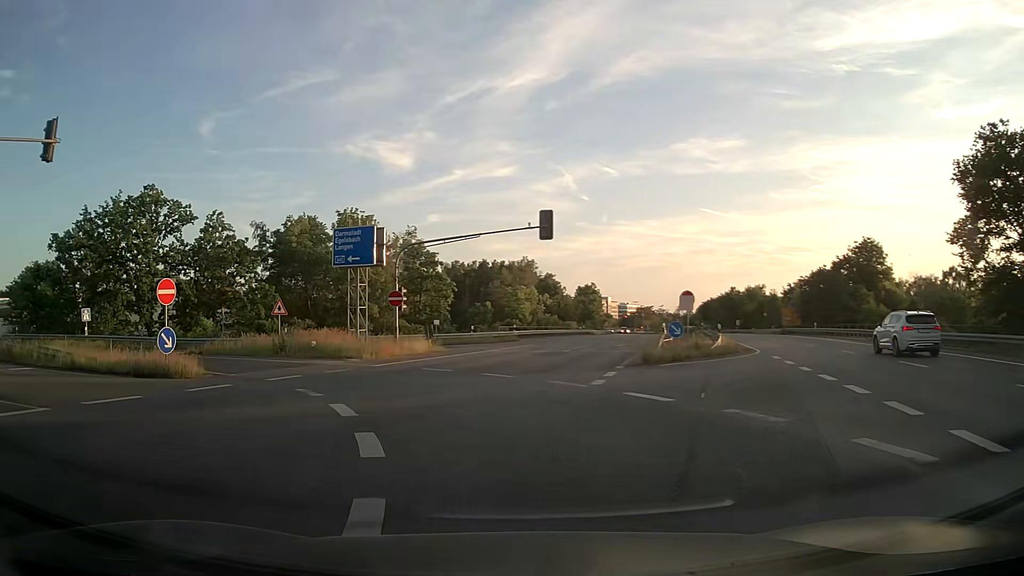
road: motorway_link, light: Day
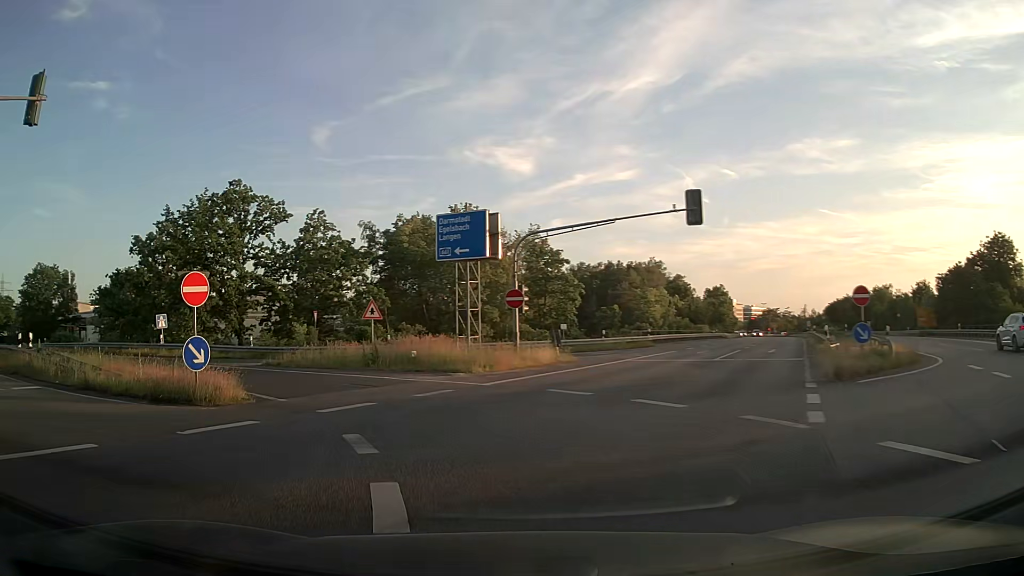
(-0.5, +5.4) m; -11°
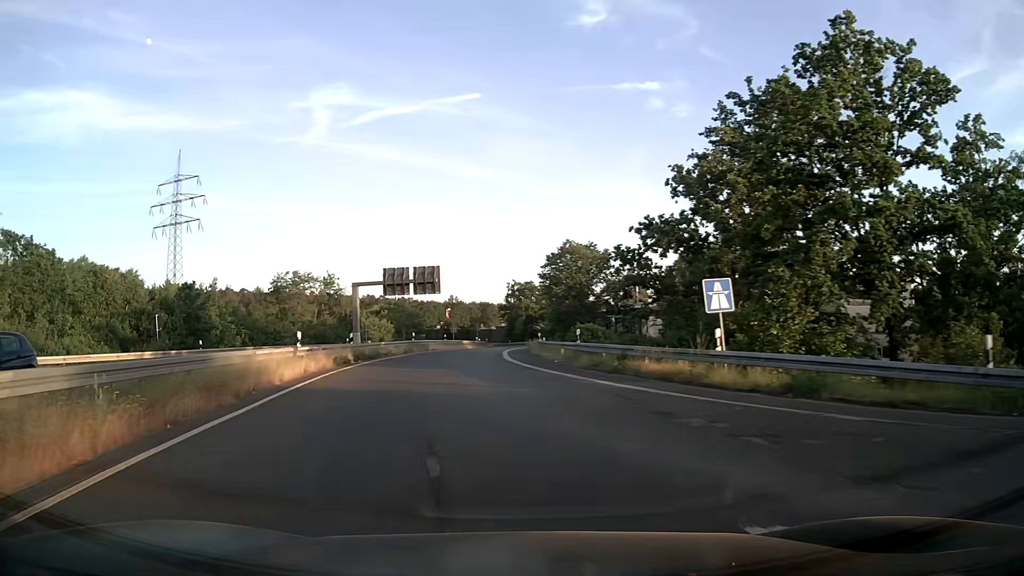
(-11.7, +24.0) m; -51°
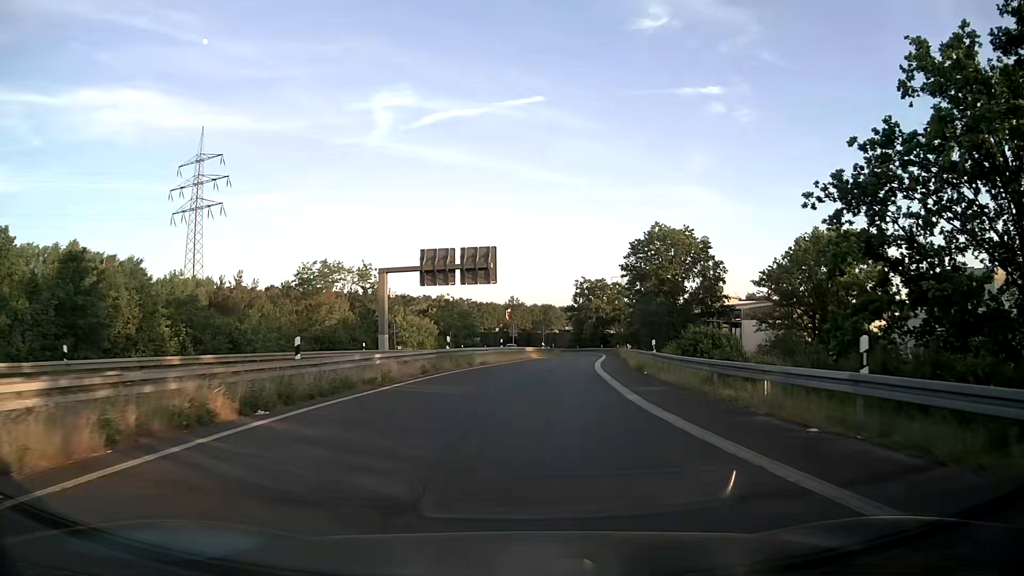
(-1.8, +19.1) m; -6°
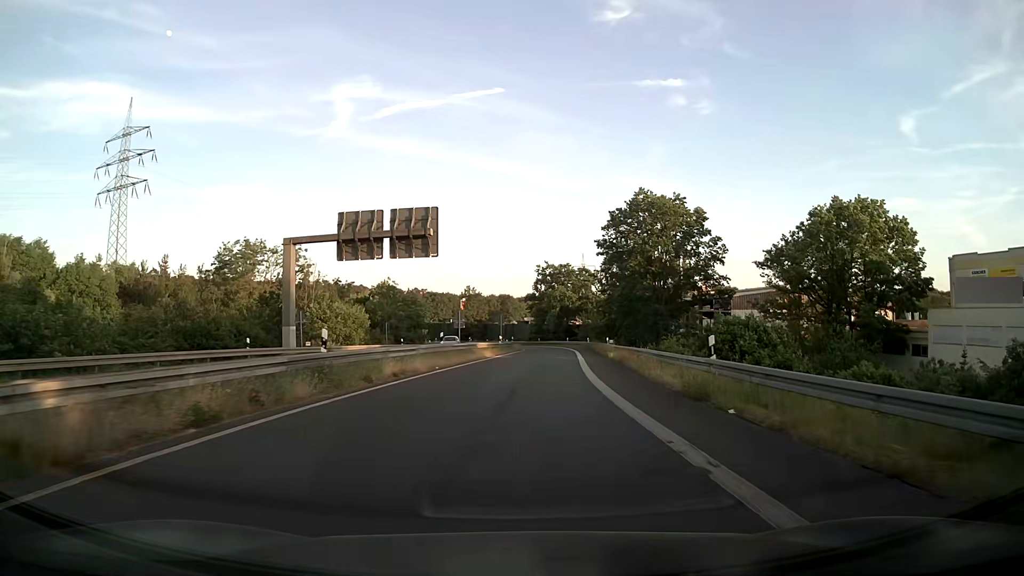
(+0.5, +14.5) m; +3°
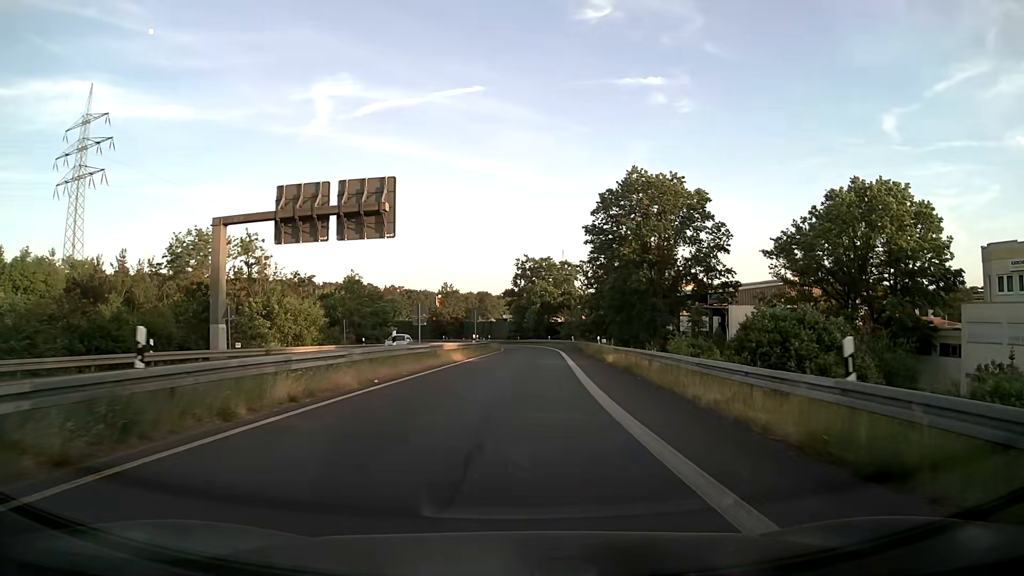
(+0.2, +7.8) m; +2°
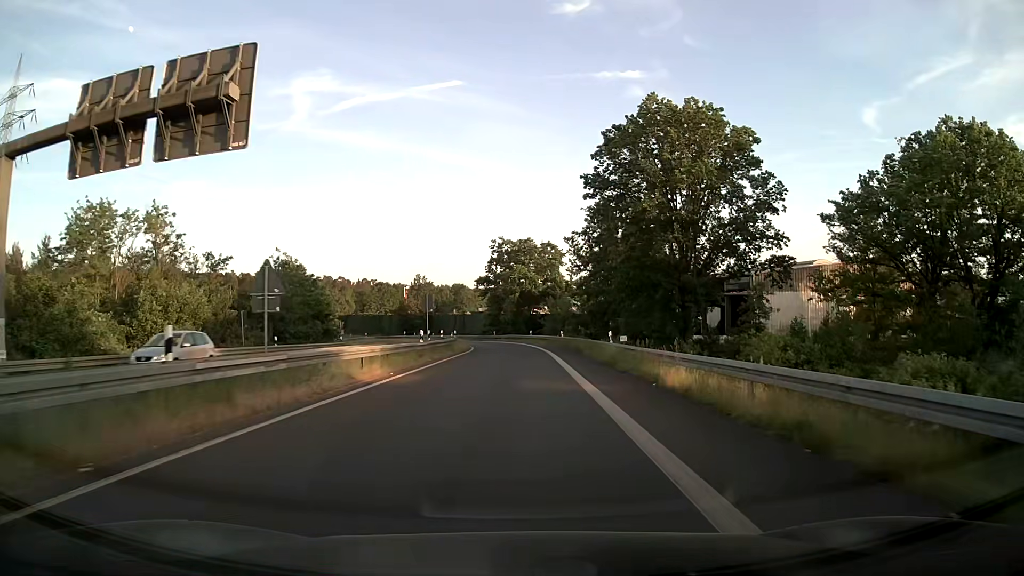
(+0.4, +16.4) m; +2°
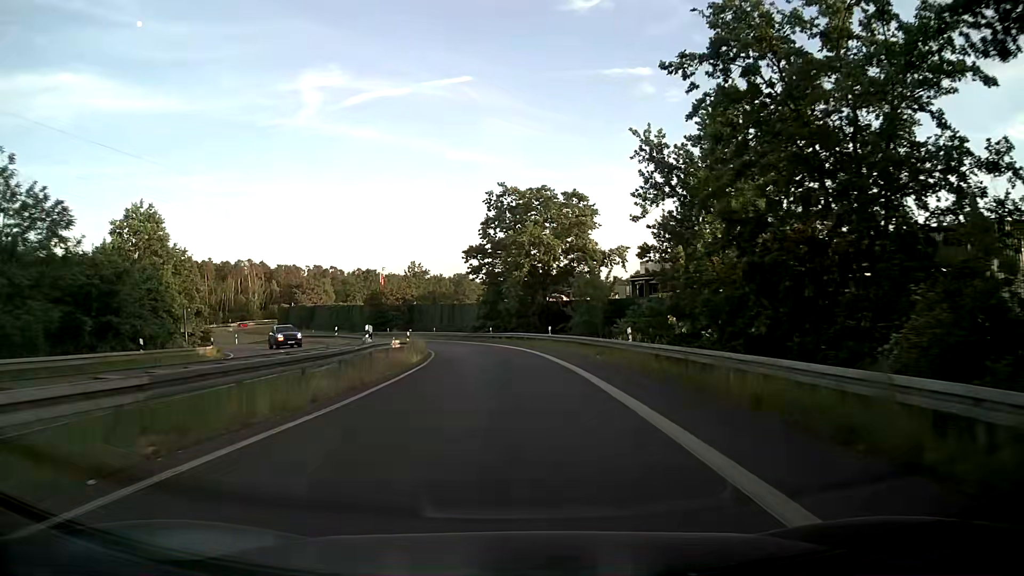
(+0.1, +34.4) m; 0°
(0, +10) (-1, +20) (-2, +30) (-3, +40) (-5, +50) (-7, +59) (-11, +69) (-14, +78) (-19, +87) (-25, +95) m
